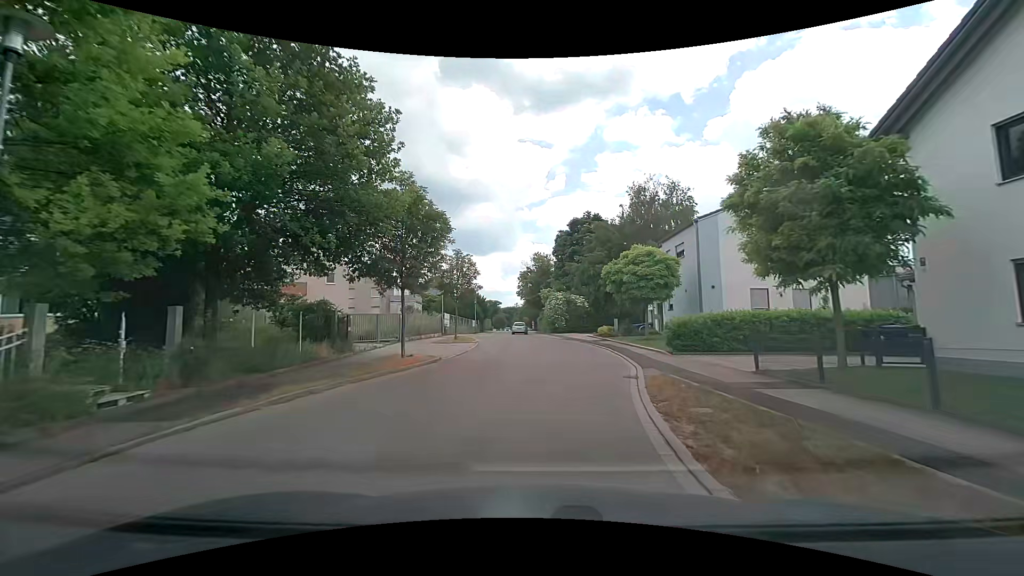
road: residential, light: Day
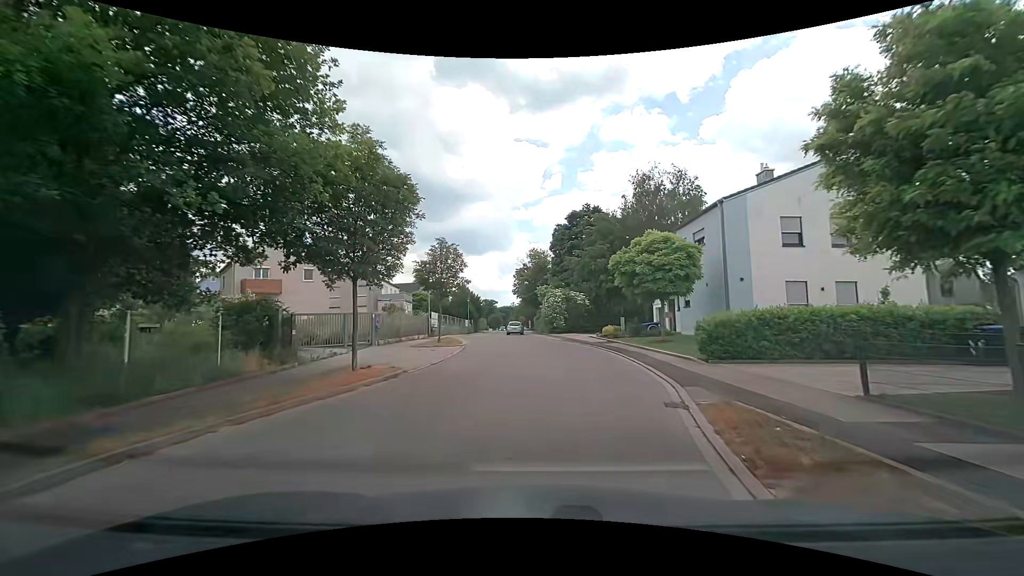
(0.0, +4.0) m; 0°
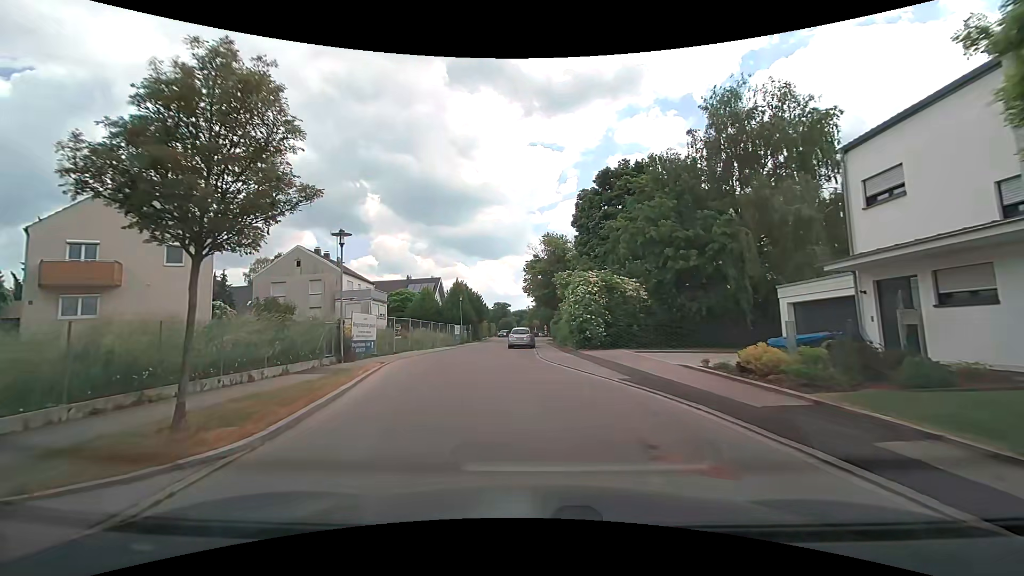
(+0.2, +19.3) m; -2°
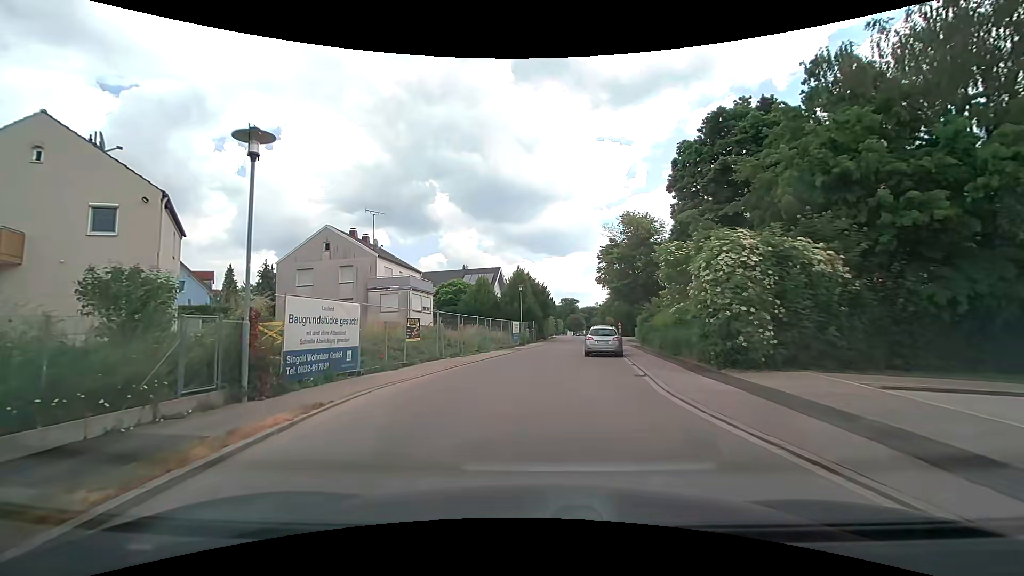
(-0.7, +10.9) m; -6°
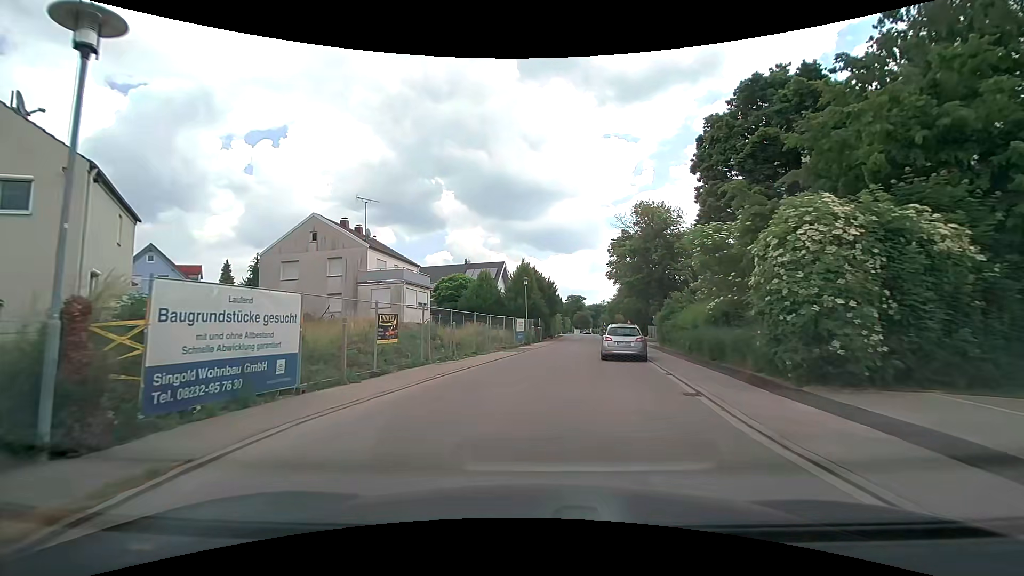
(-0.1, +3.9) m; -1°
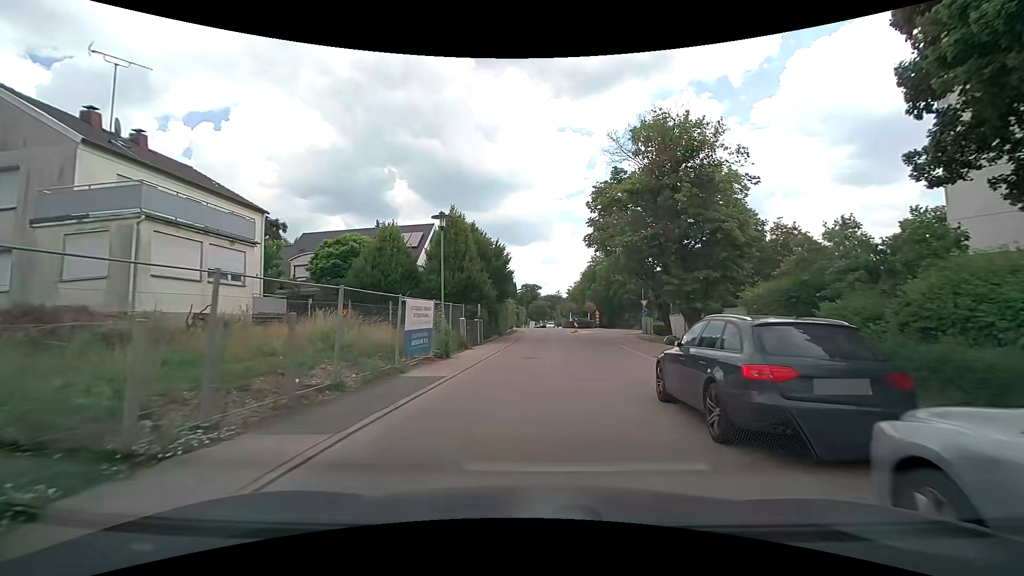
(+0.4, +20.9) m; +4°
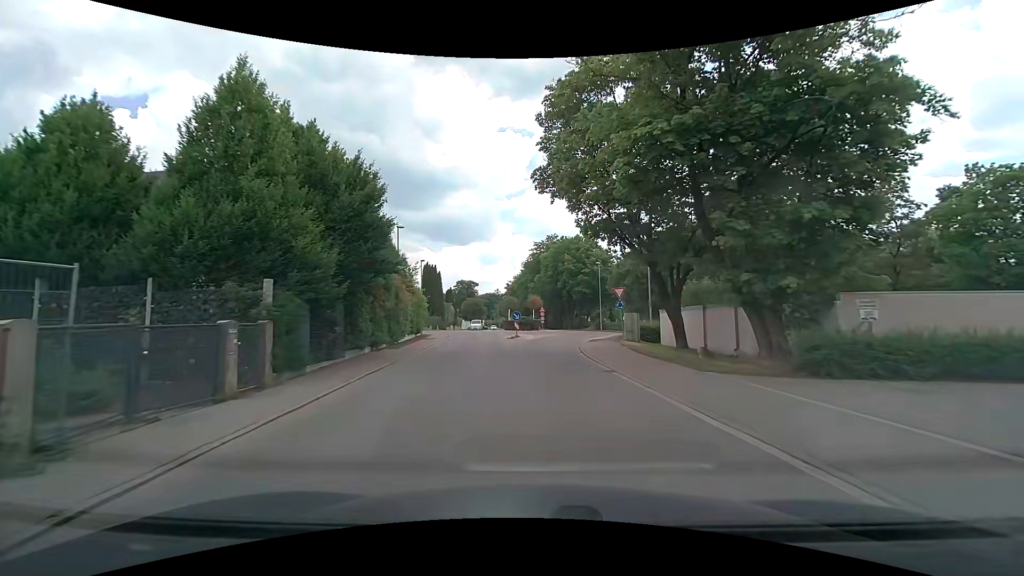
(+1.0, +17.4) m; +6°
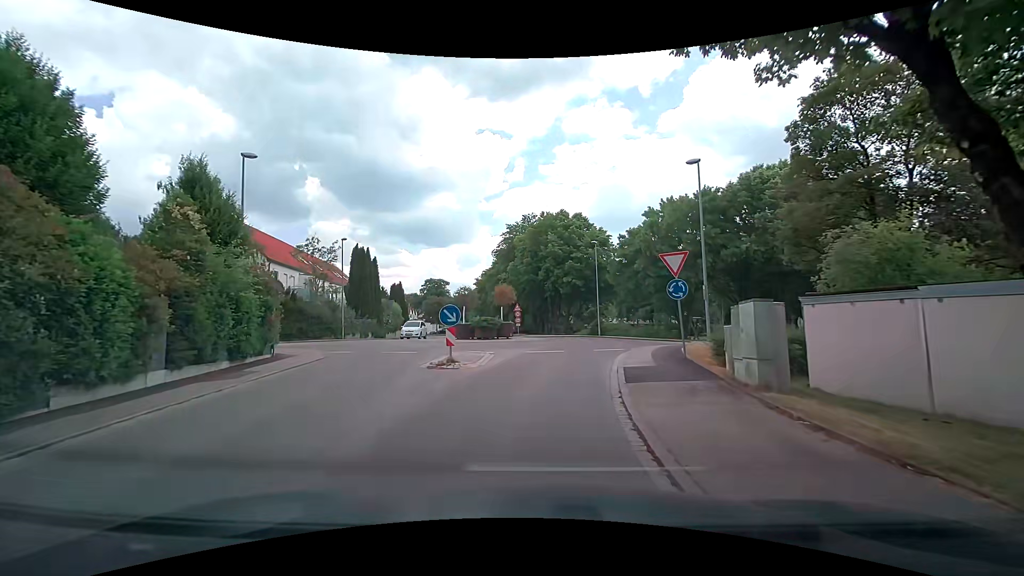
(+0.6, +17.1) m; +4°
(0, +10) (0, +20) (+3, +30) (+2, +39) (-4, +47) (-7, +57) (-10, +66) (-12, +76) (-12, +86) (-13, +96) m
